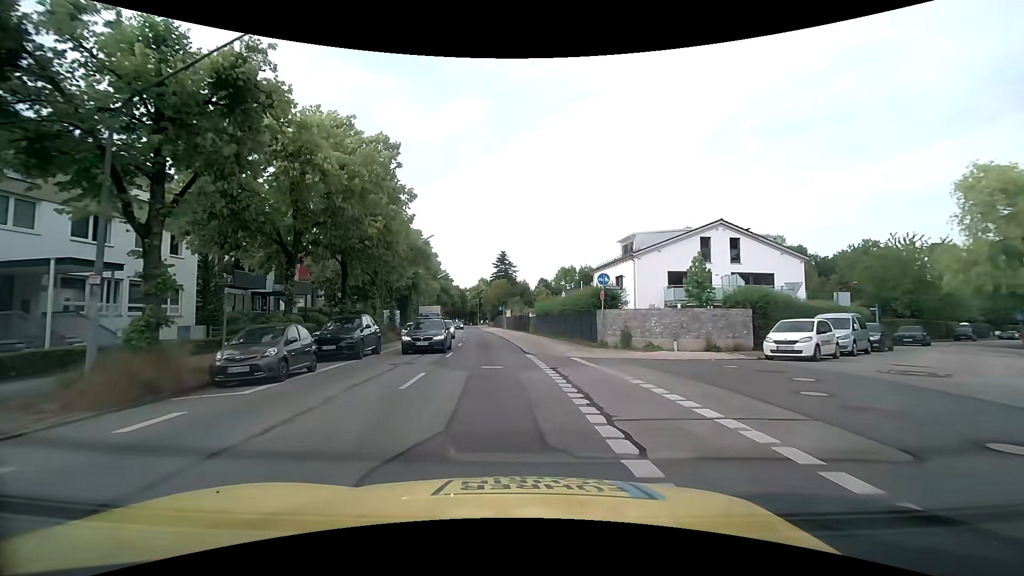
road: secondary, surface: asphalt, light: Day
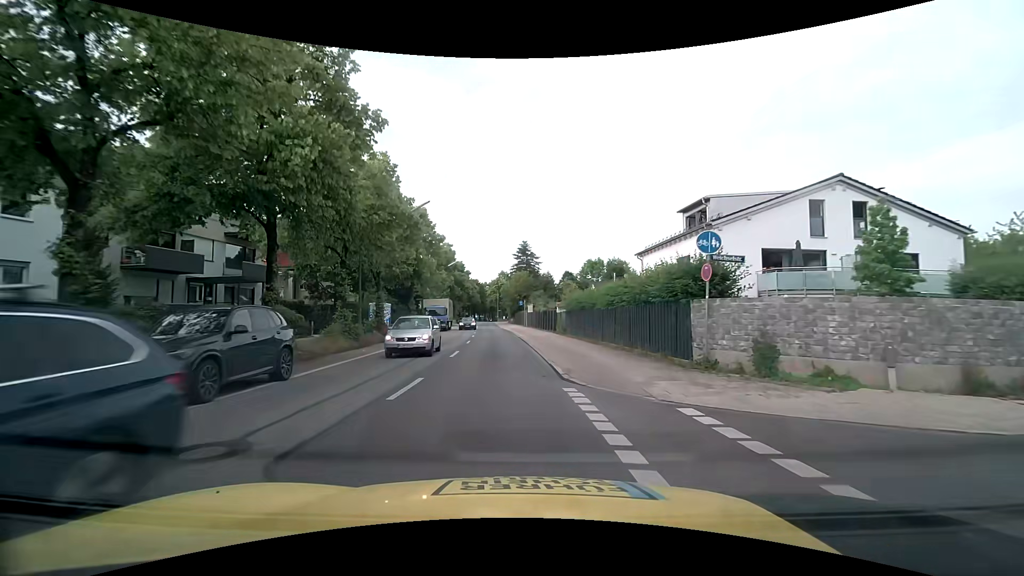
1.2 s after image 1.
(-0.3, +10.8) m; -3°
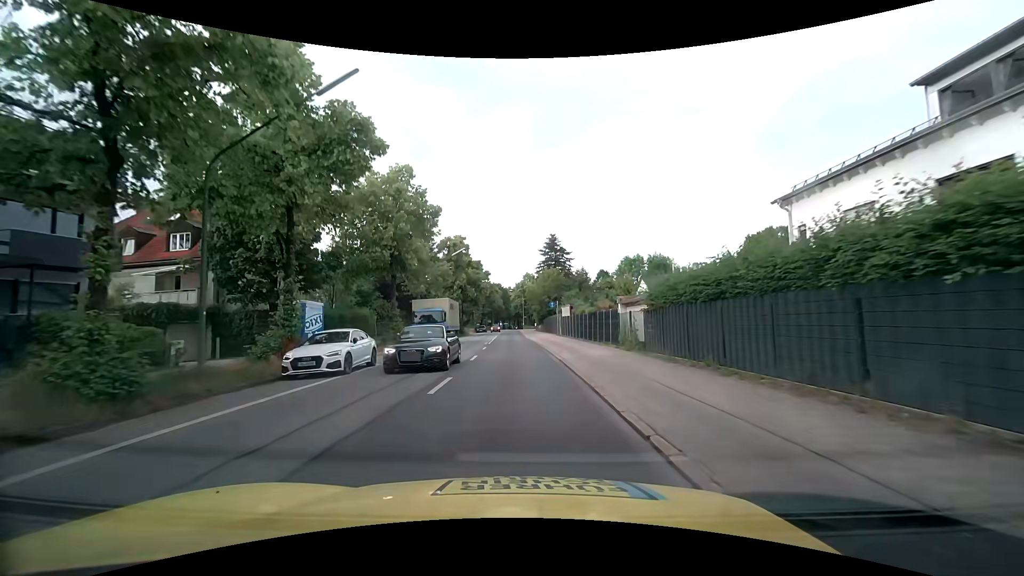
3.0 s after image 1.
(-0.5, +17.0) m; -4°
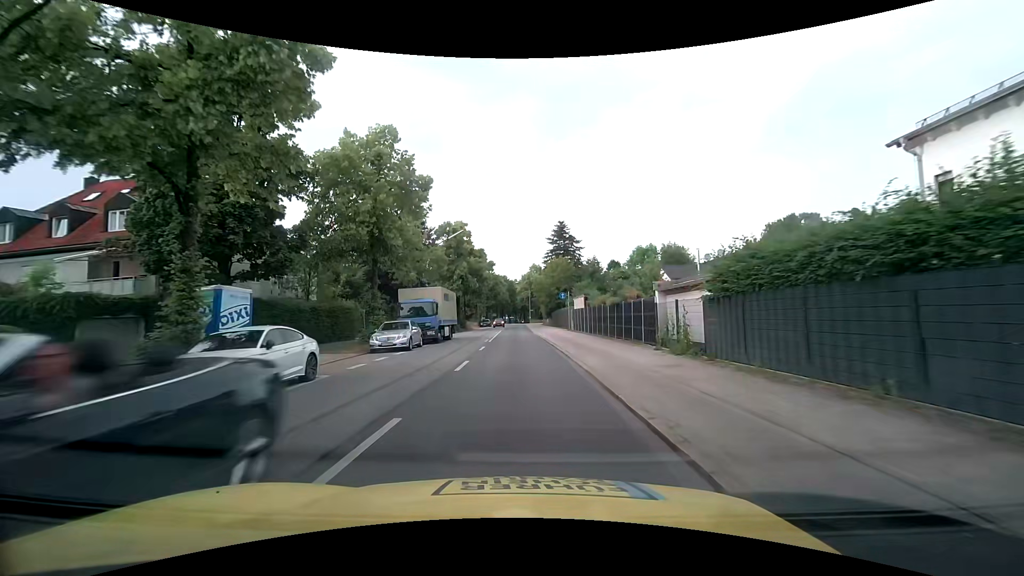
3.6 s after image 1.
(+0.1, +5.9) m; 0°
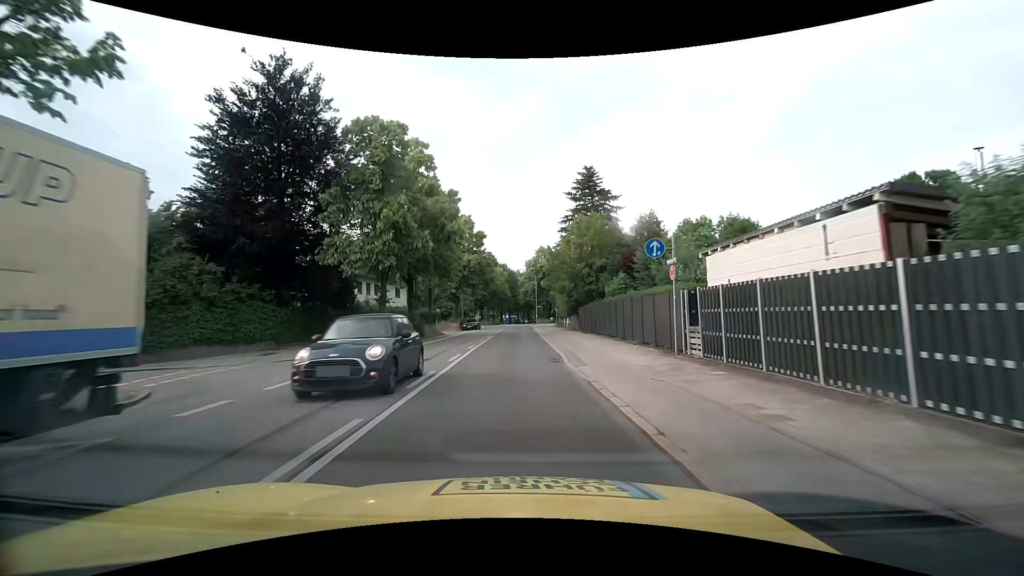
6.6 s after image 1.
(-0.2, +31.9) m; -1°
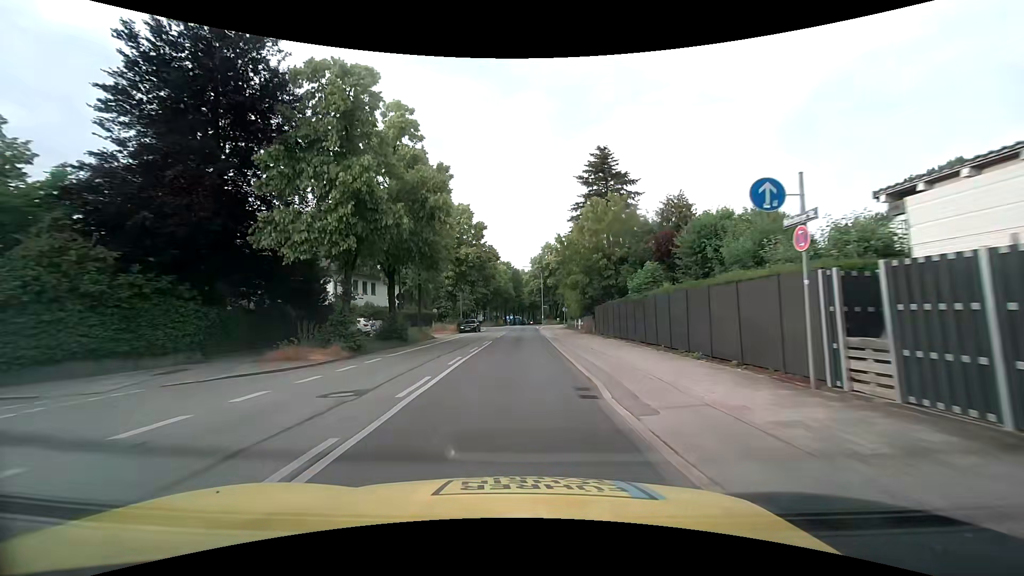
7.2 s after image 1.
(0.0, +6.9) m; 0°
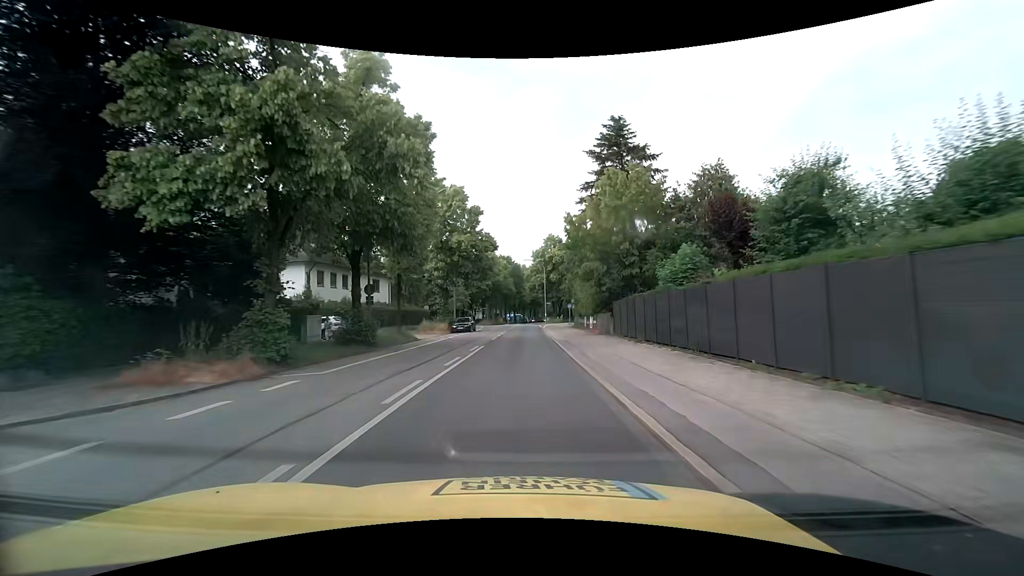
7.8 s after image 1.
(0.0, +7.0) m; 0°
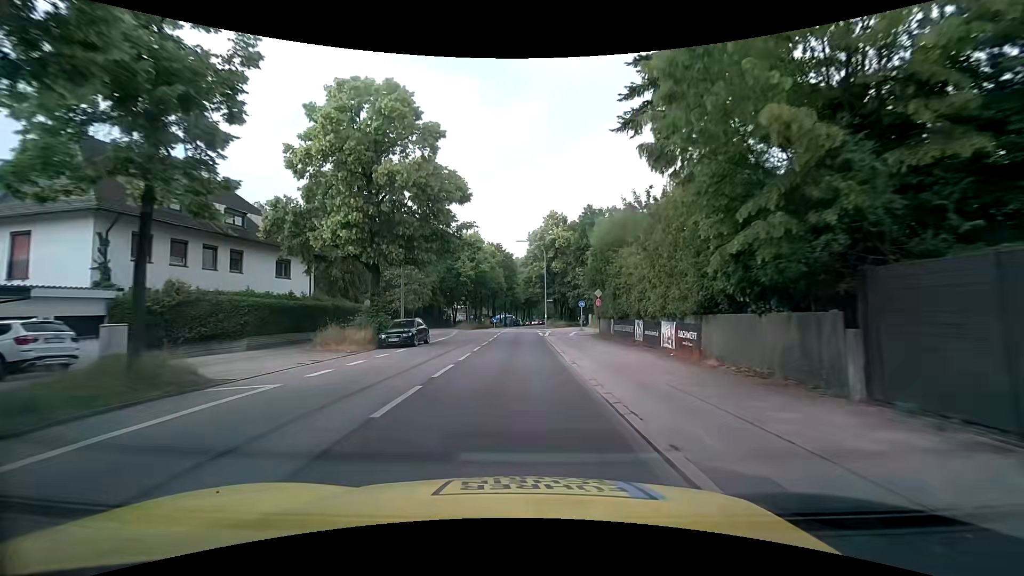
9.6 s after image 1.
(+0.1, +21.8) m; +1°
(0, +10) (0, +20) (0, +30) (0, +40) (0, +50) (0, +60) (+1, +70) (+2, +80) (+4, +90) (+5, +100) m
